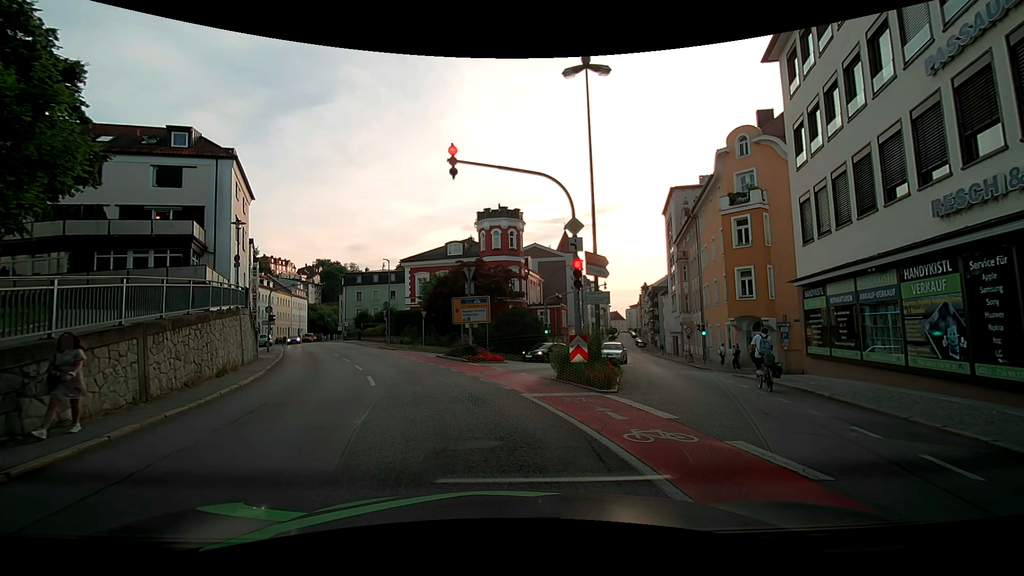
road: tertiary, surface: asphalt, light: Day
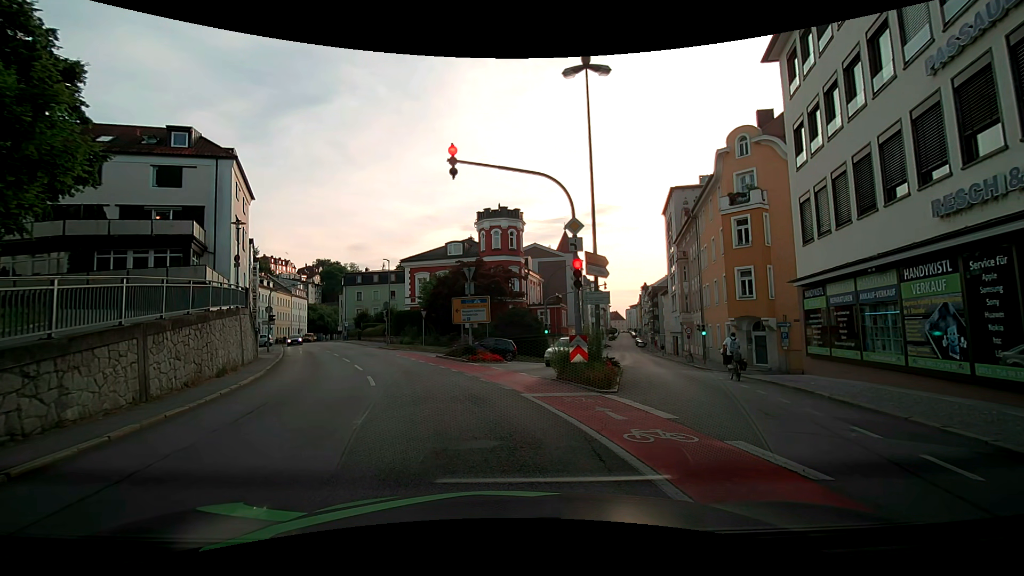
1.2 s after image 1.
(0.0, 0.0) m; 0°
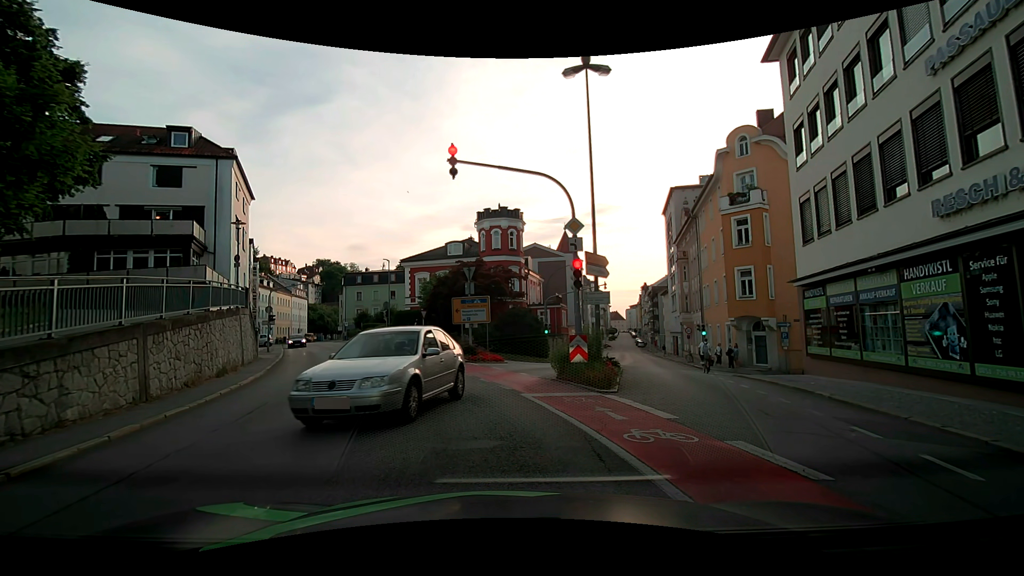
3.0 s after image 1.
(0.0, 0.0) m; 0°
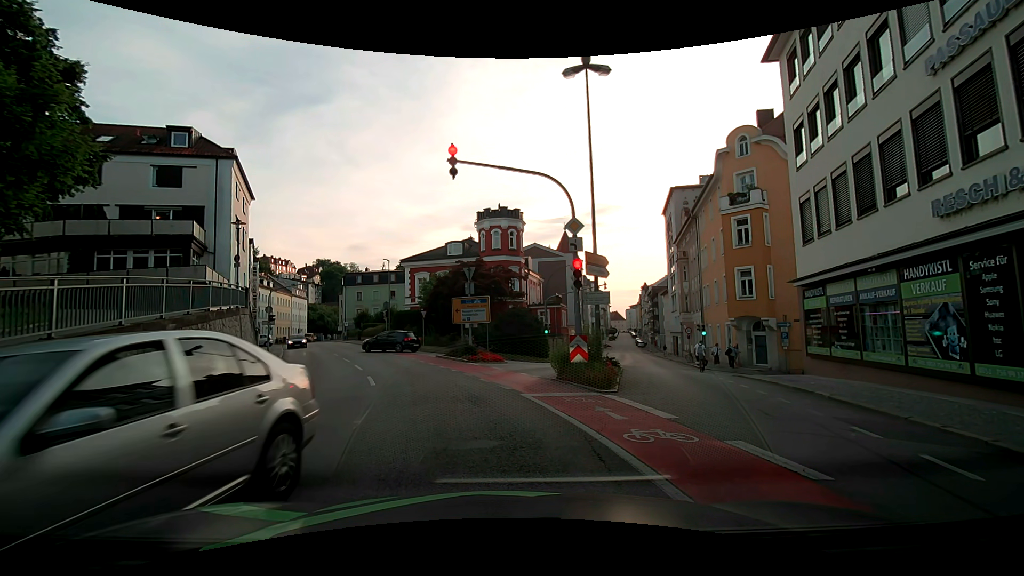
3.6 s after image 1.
(0.0, 0.0) m; 0°
